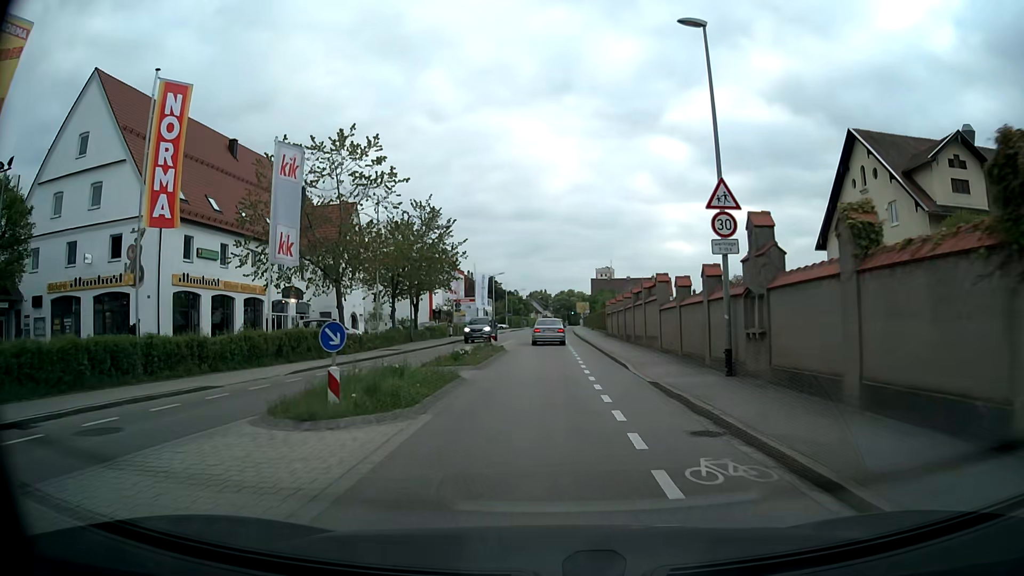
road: secondary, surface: asphalt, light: Day
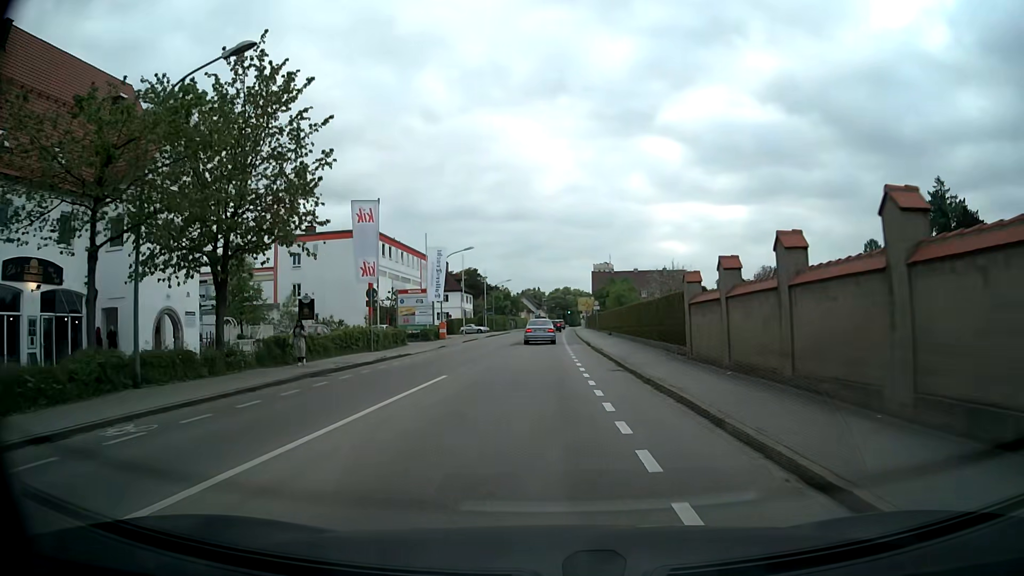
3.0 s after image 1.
(+0.1, +29.2) m; 0°
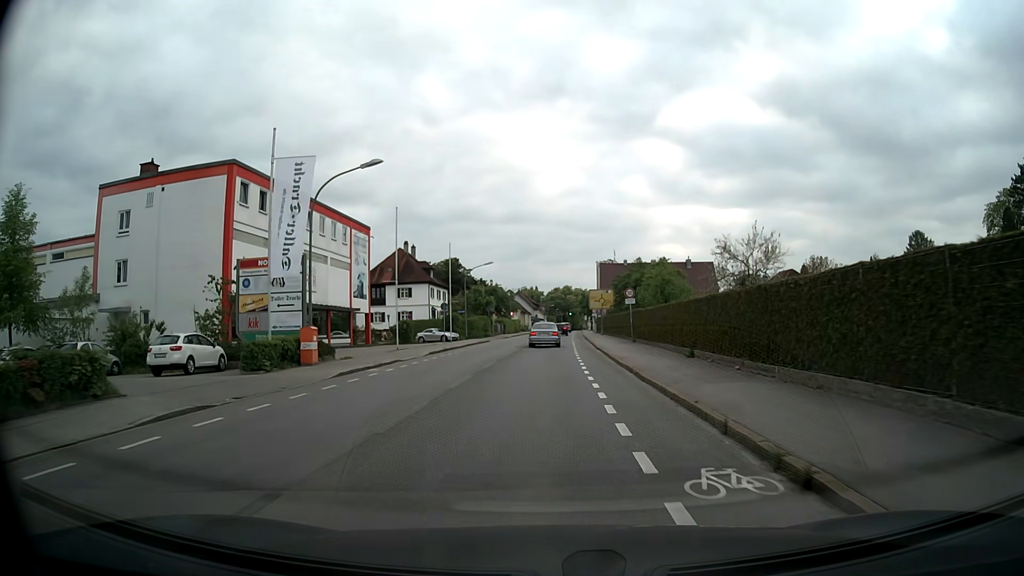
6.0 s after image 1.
(+0.2, +29.9) m; +1°
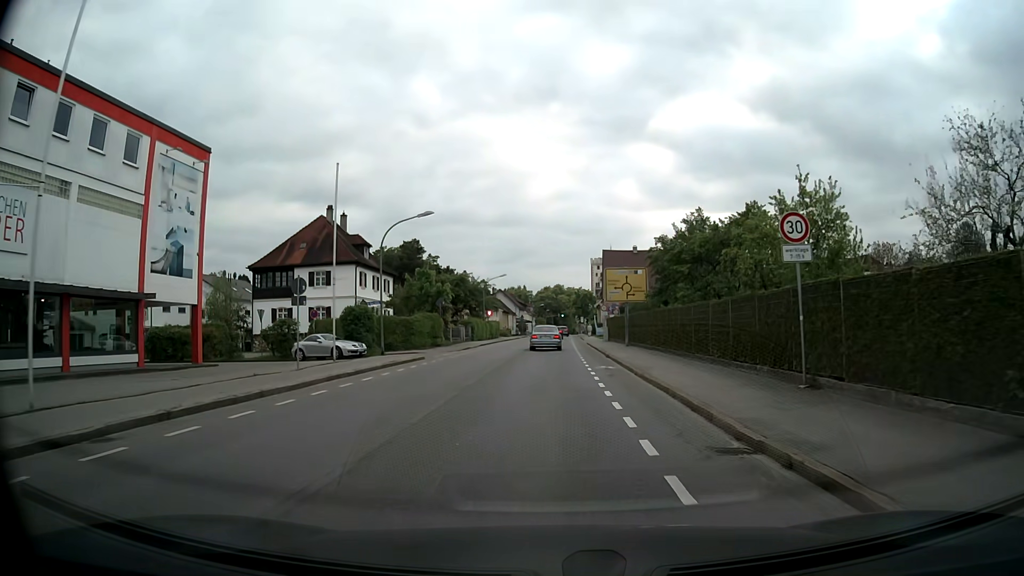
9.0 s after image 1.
(+0.1, +29.1) m; +1°
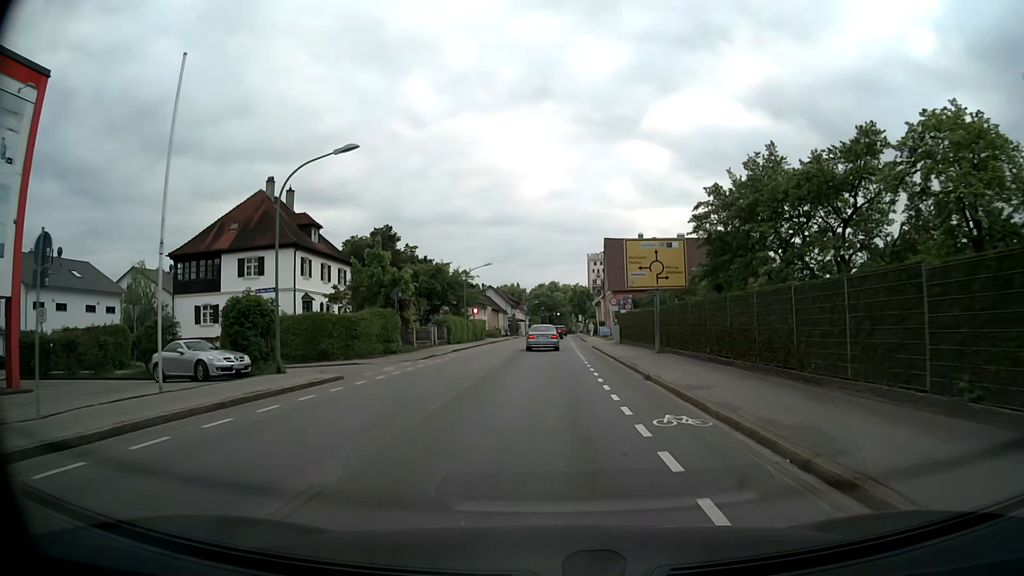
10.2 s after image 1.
(0.0, +13.1) m; 0°
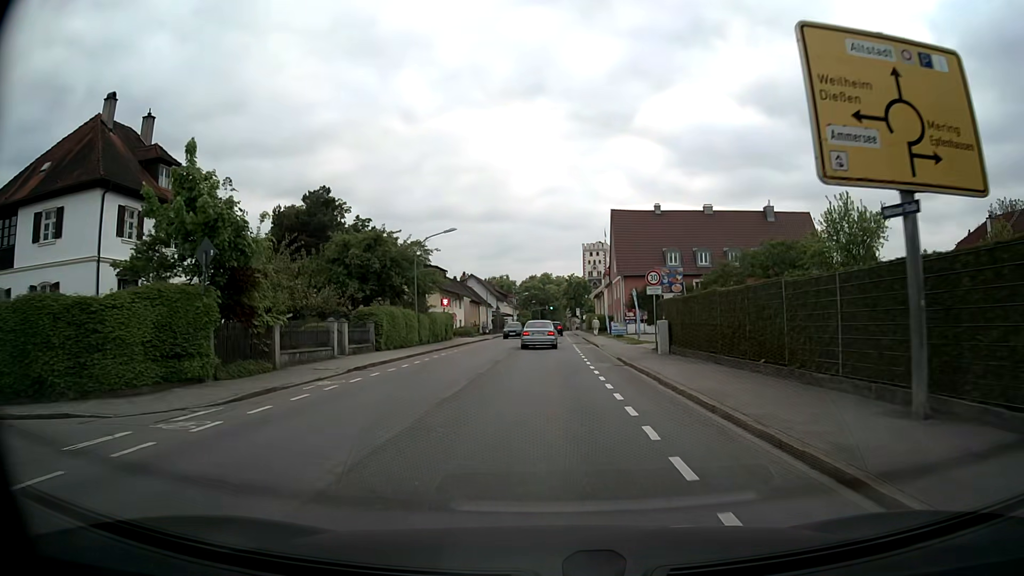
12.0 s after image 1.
(+0.2, +20.5) m; +1°
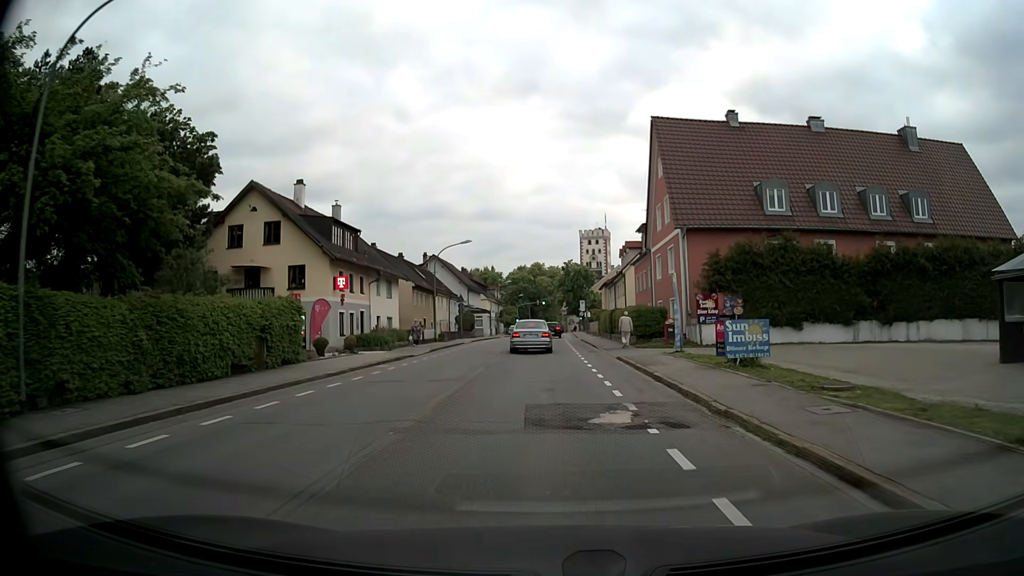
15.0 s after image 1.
(+0.4, +33.6) m; +1°
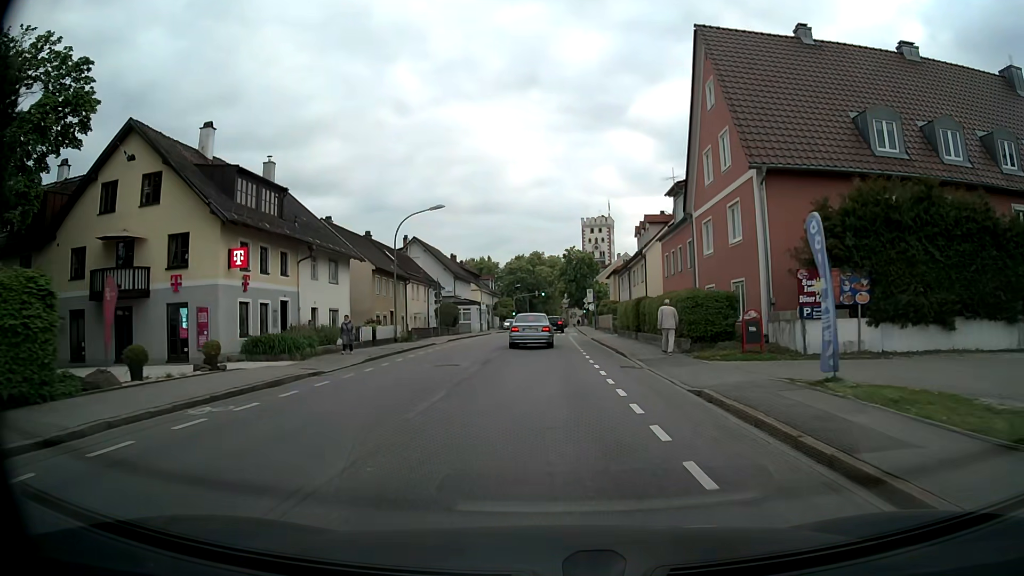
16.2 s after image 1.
(0.0, +12.8) m; 0°
(0, +10) (0, +20) (0, +30) (0, +40) (0, +50) (0, +60) (+1, +70) (+1, +80) (+2, +90) (+2, +100) m
